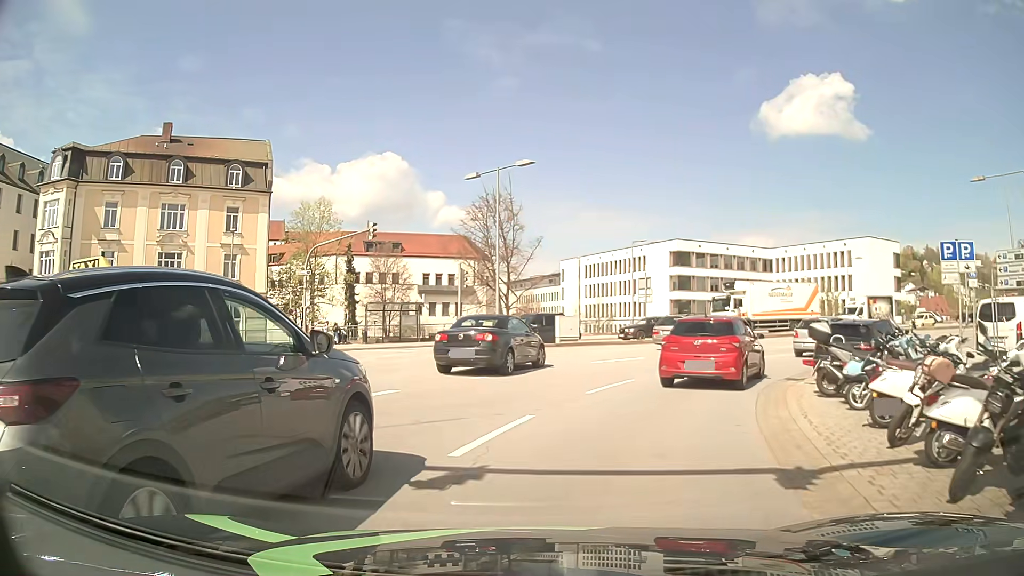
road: primary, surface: asphalt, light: Day
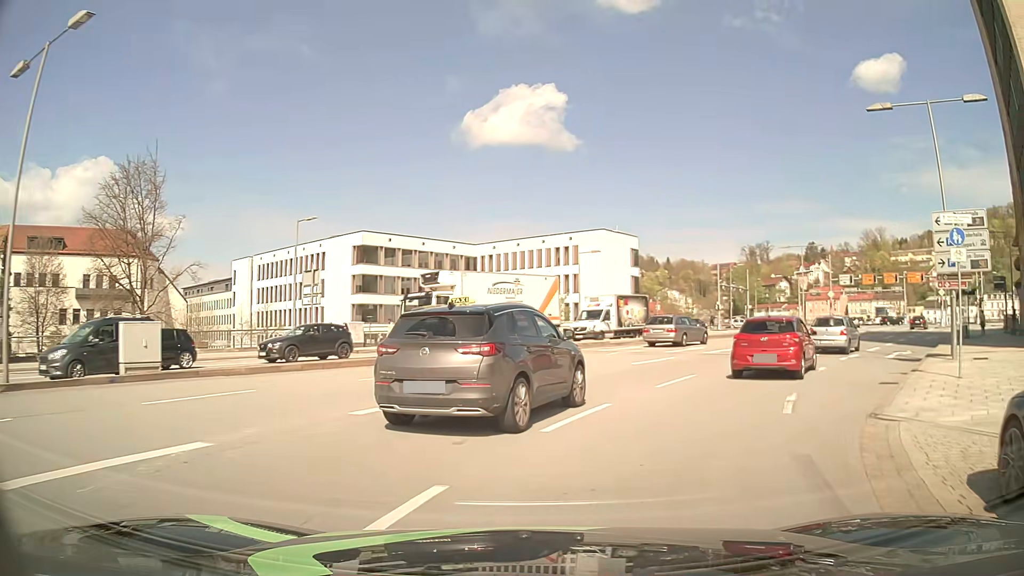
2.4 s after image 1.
(+3.1, +15.3) m; +27°
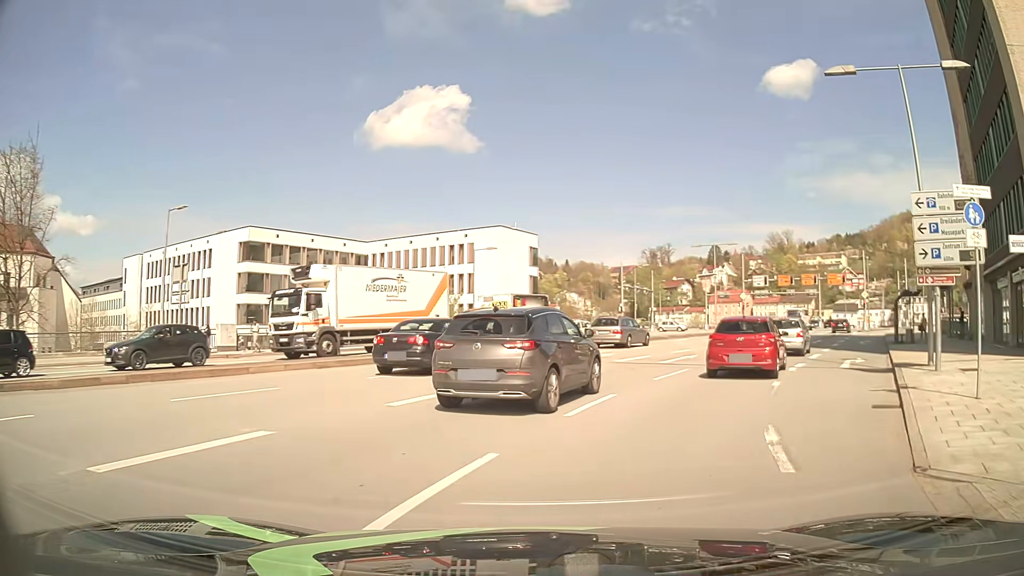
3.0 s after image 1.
(+0.3, +4.2) m; +7°
